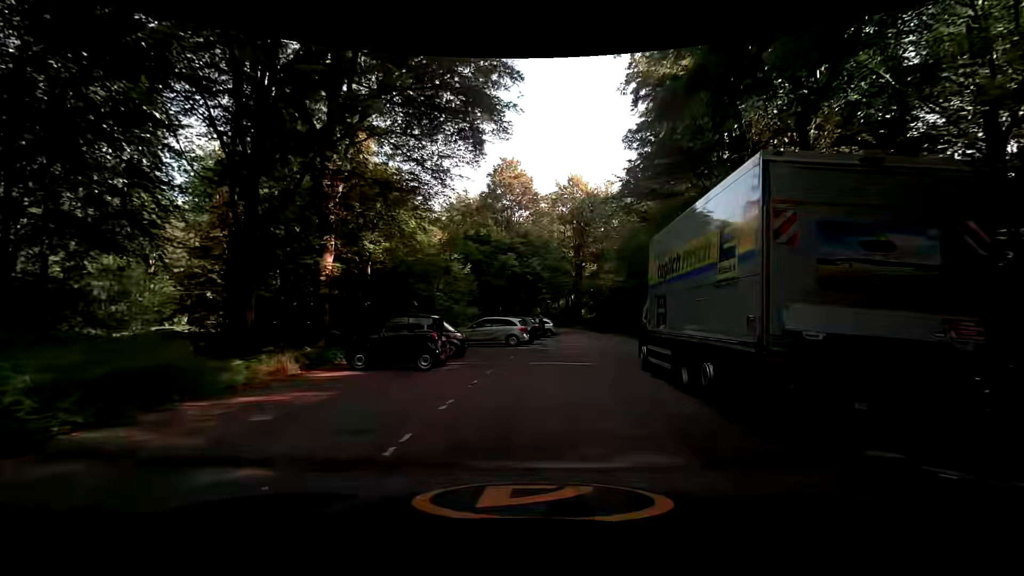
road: tertiary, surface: asphalt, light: Day
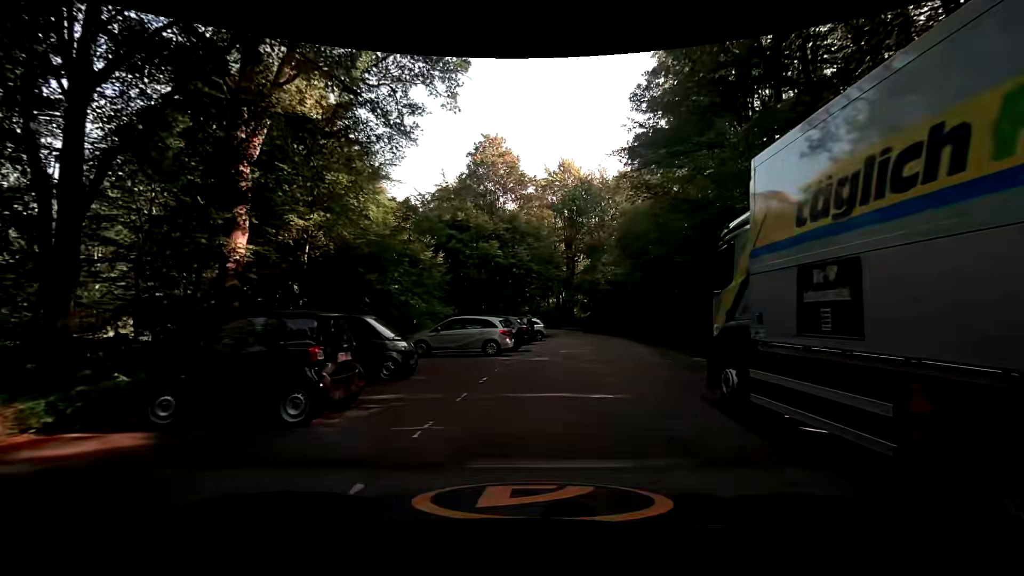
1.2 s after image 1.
(+0.2, +6.9) m; +3°
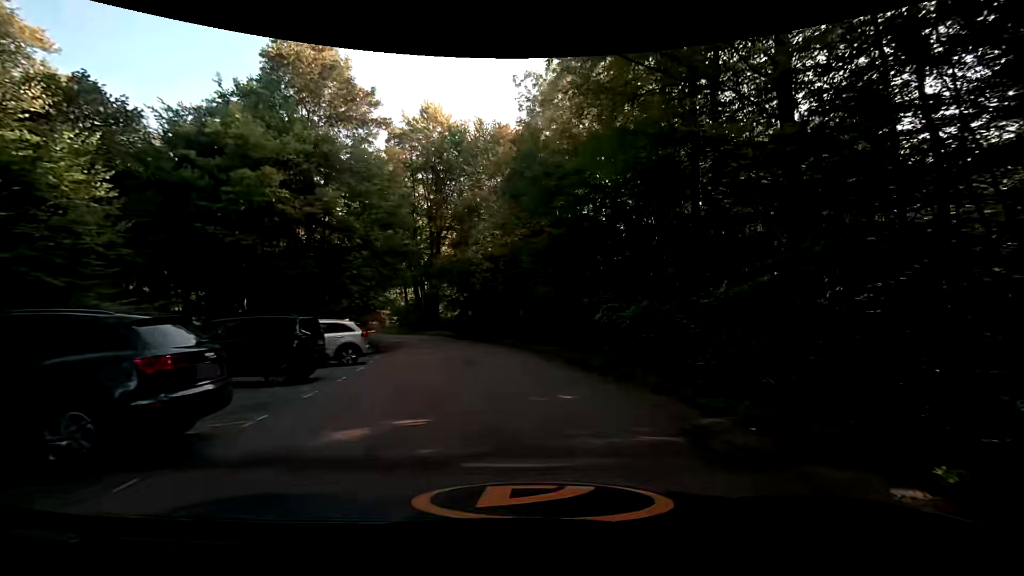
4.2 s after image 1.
(+1.4, +16.3) m; +13°
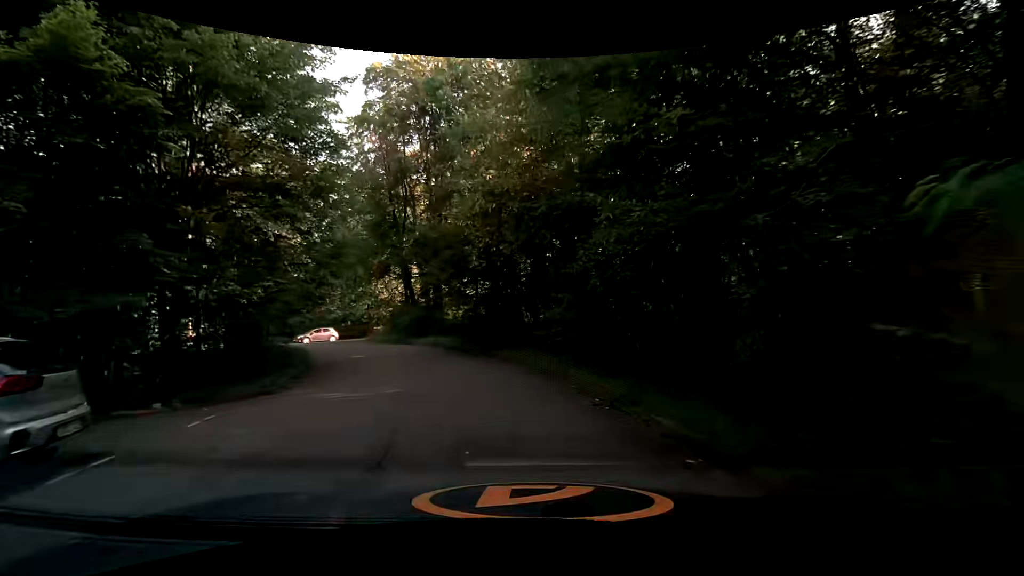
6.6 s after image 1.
(0.0, +12.5) m; -3°
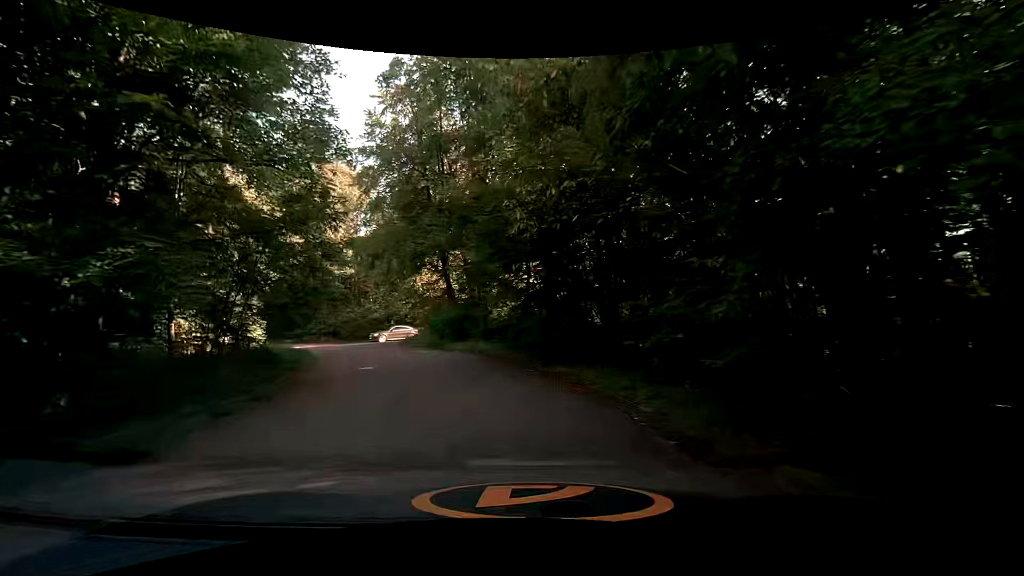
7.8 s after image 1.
(-0.3, +5.9) m; -6°
